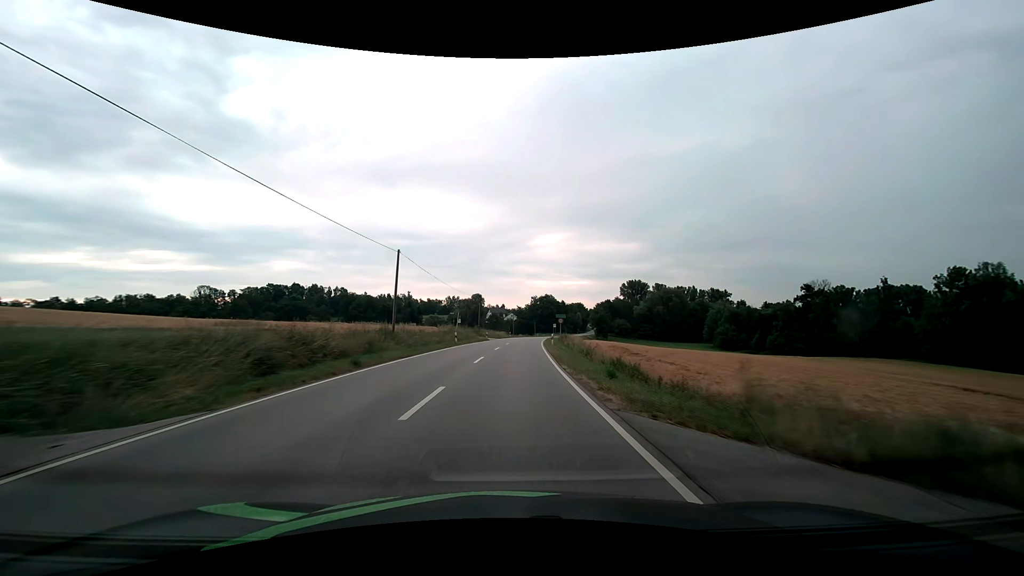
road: secondary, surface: asphalt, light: Day
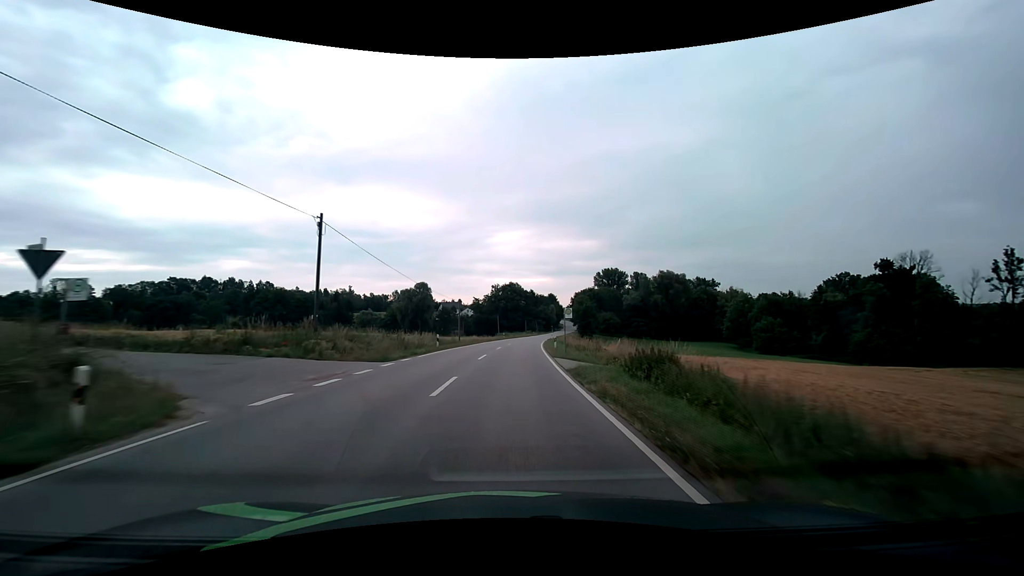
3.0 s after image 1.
(+2.3, +57.3) m; +5°
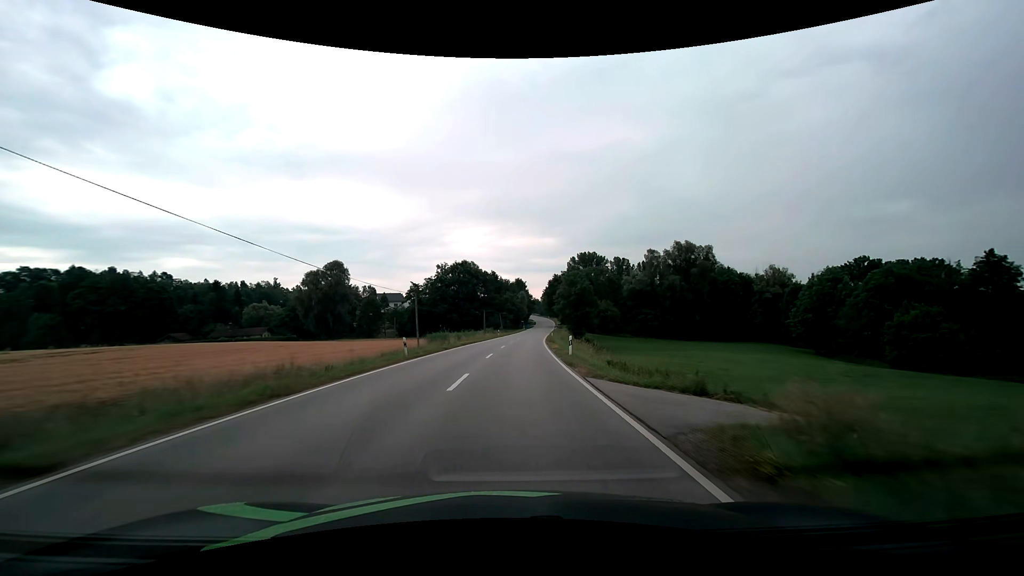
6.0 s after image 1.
(+2.1, +59.4) m; +4°
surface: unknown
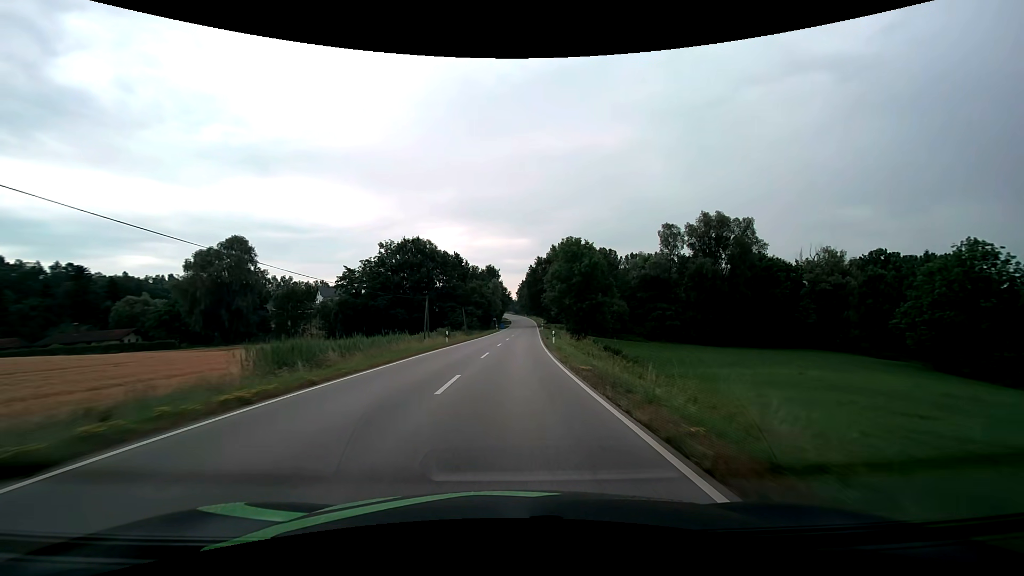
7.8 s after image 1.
(+1.0, +36.7) m; +3°
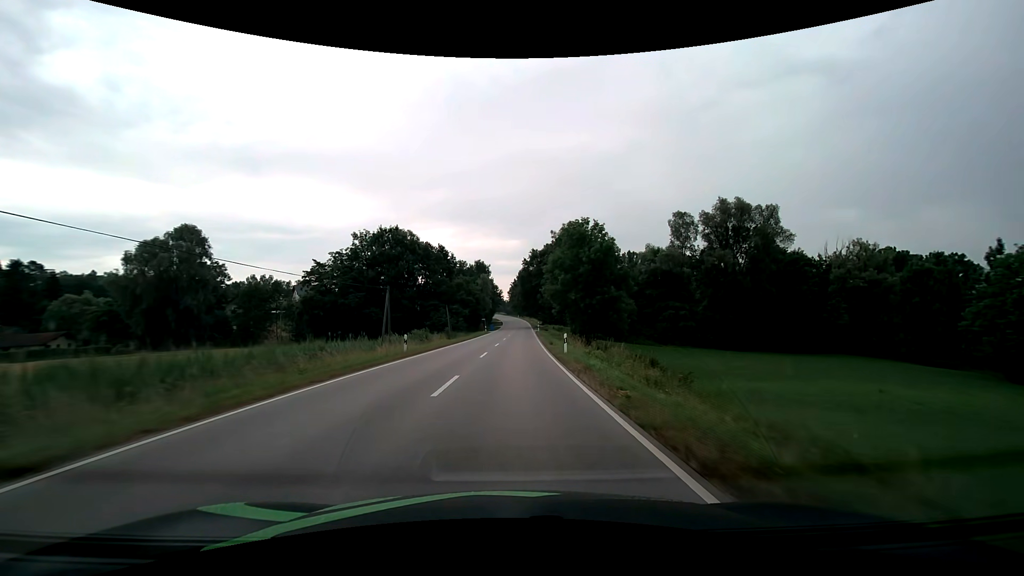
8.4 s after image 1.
(+0.1, +12.3) m; +1°
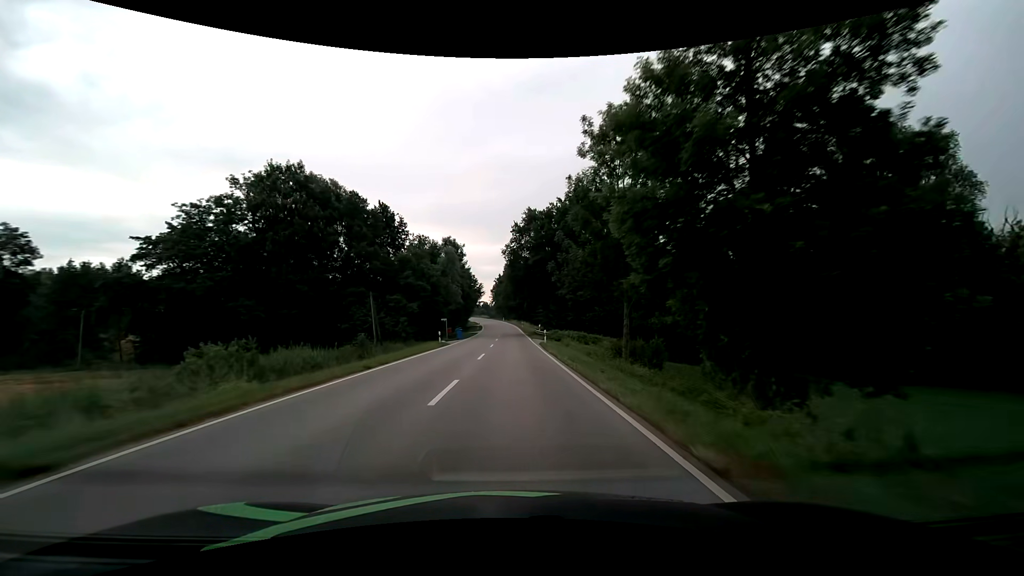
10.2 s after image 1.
(+0.6, +37.1) m; +2°
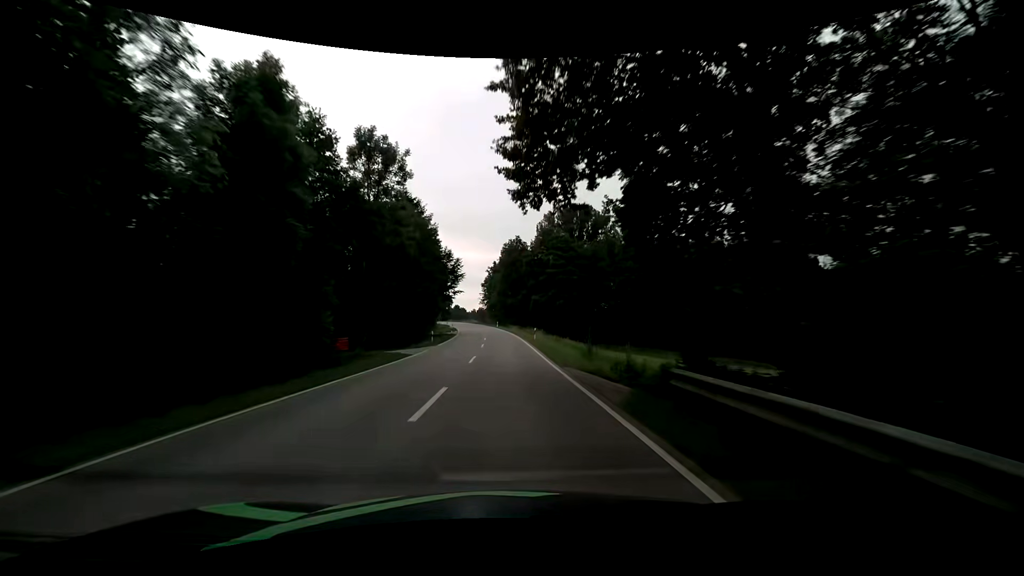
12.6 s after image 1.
(+0.3, +49.5) m; 0°
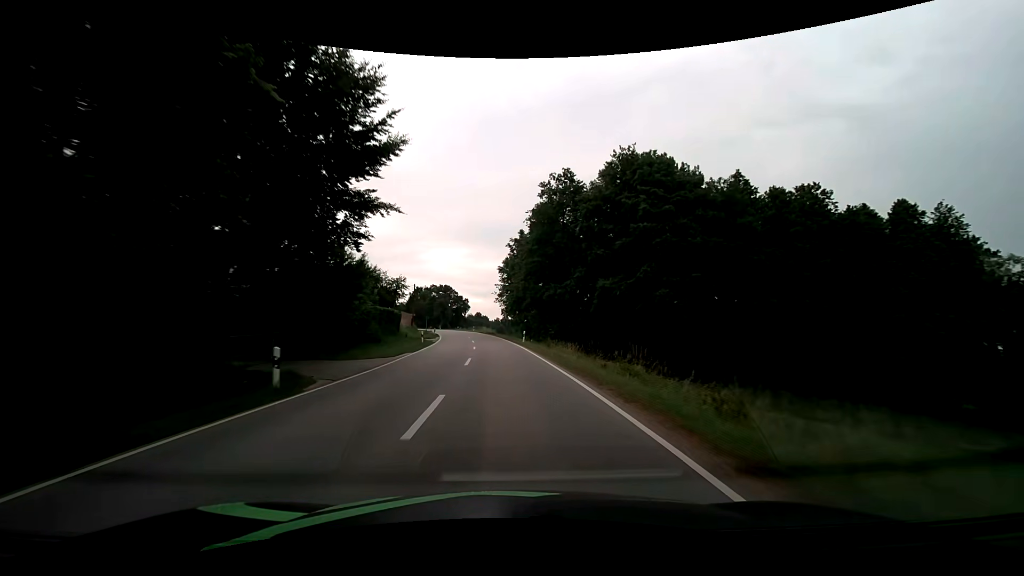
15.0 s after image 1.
(-1.1, +49.2) m; -3°
(0, +10) (0, +20) (-1, +30) (-1, +40) (-2, +50) (-3, +60) (-5, +70) (-6, +80) (-8, +89) (-10, +99) m
